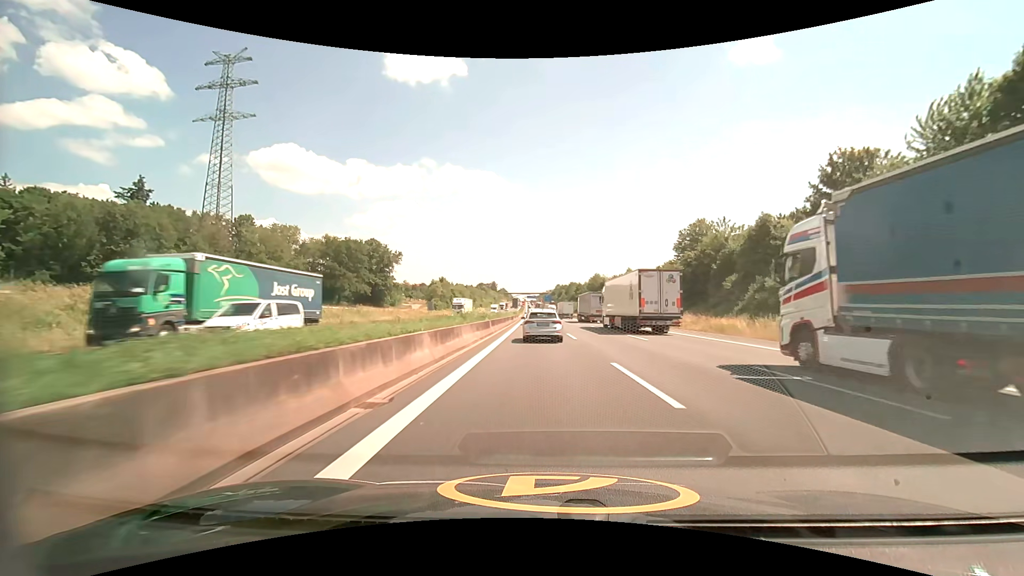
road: motorway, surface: asphalt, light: Day
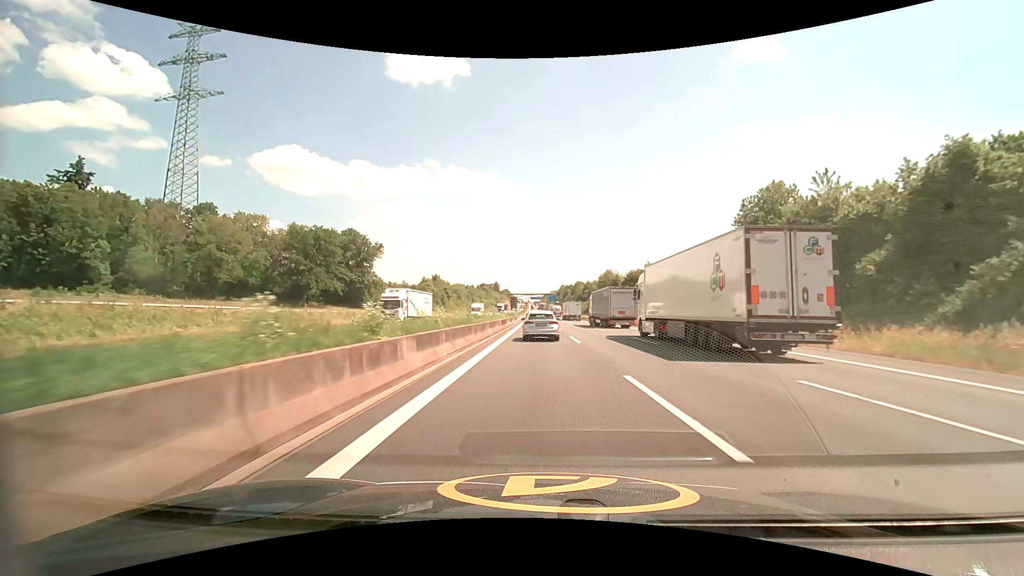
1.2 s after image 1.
(-0.1, +20.3) m; -1°
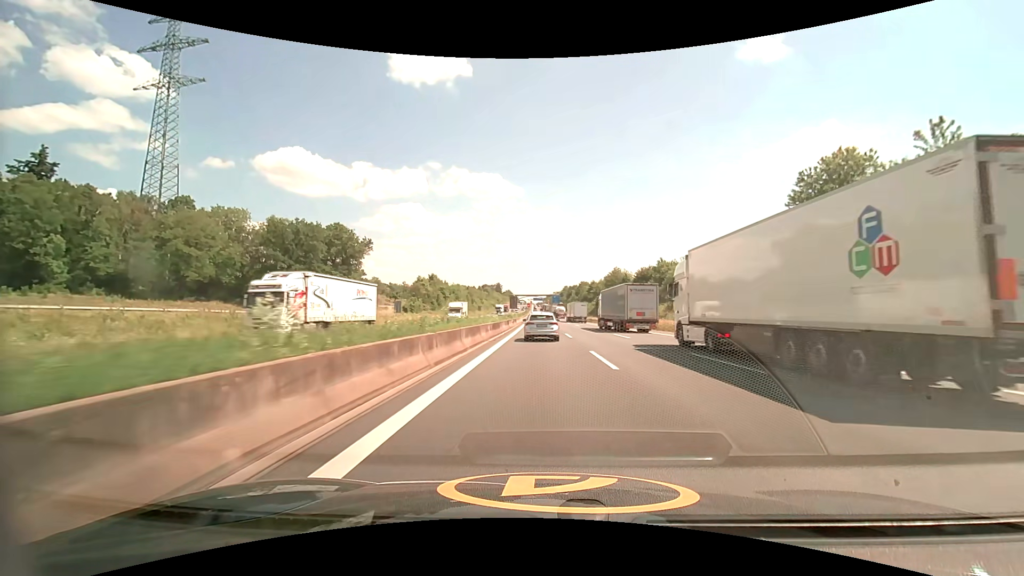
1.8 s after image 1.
(0.0, +10.4) m; 0°
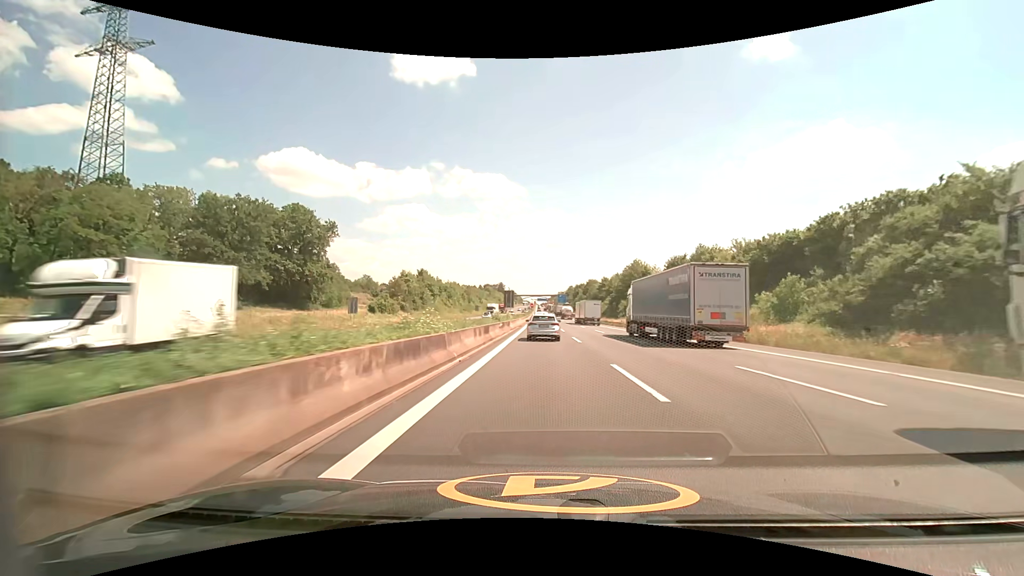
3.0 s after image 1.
(-0.1, +22.0) m; 0°
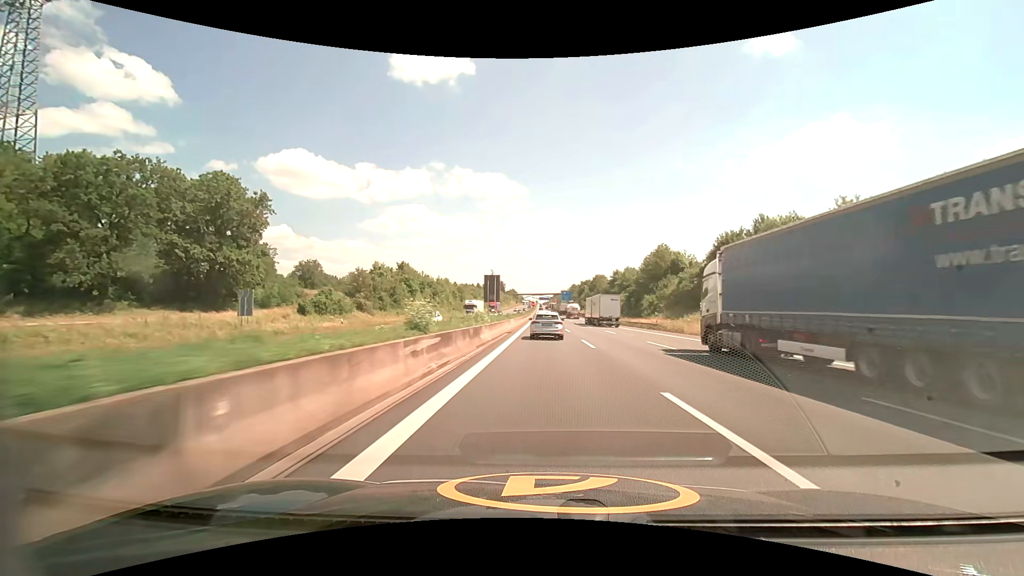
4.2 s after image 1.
(-0.1, +23.3) m; 0°
(0, +10) (0, +20) (0, +30) (0, +40) (0, +50) (0, +60) (0, +70) (0, +80) (0, +90) (0, +100) m
